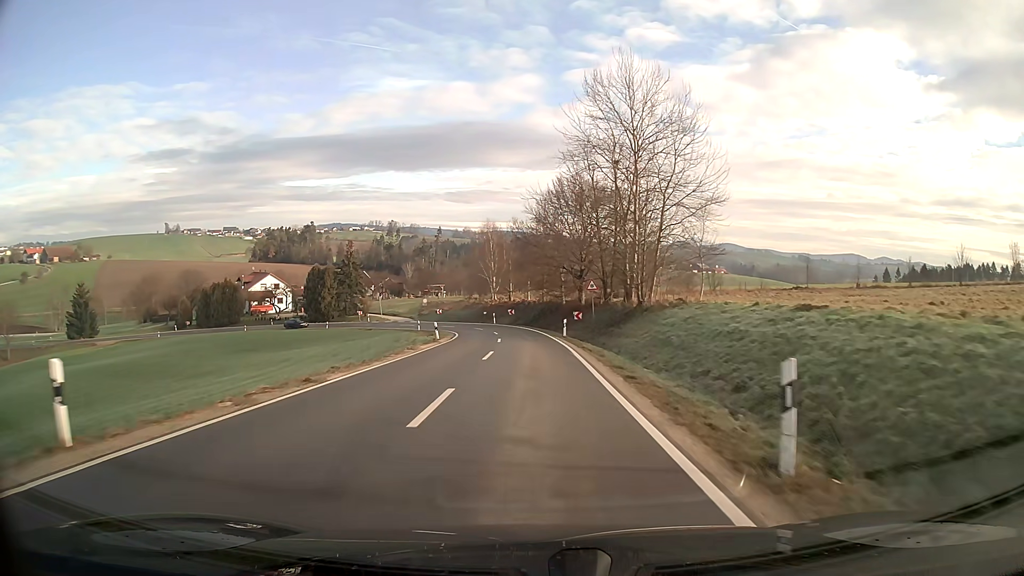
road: tertiary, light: Day
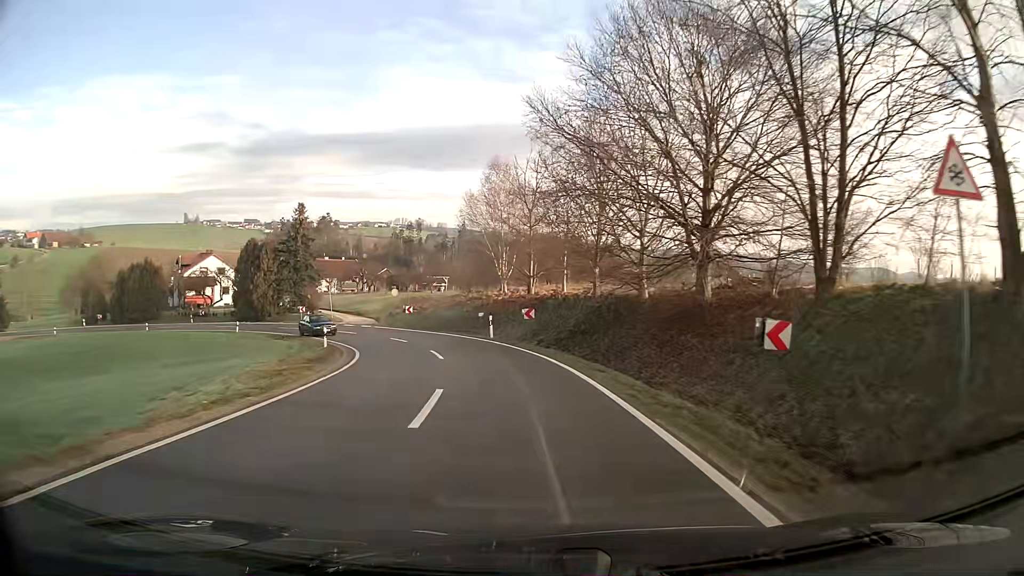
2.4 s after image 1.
(-0.7, +35.6) m; -3°
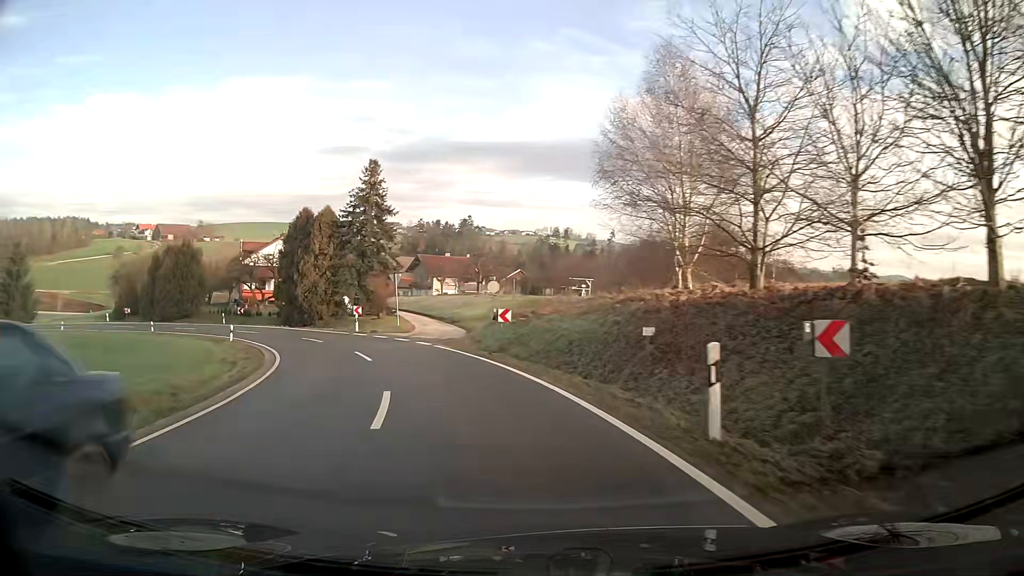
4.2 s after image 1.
(-2.3, +23.8) m; -14°
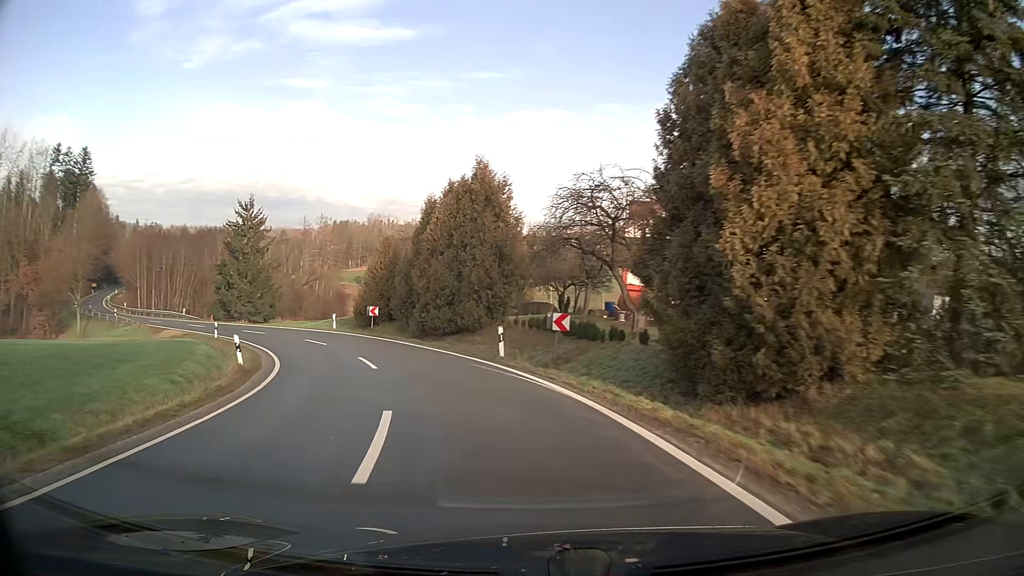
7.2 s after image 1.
(-12.6, +37.3) m; -38°
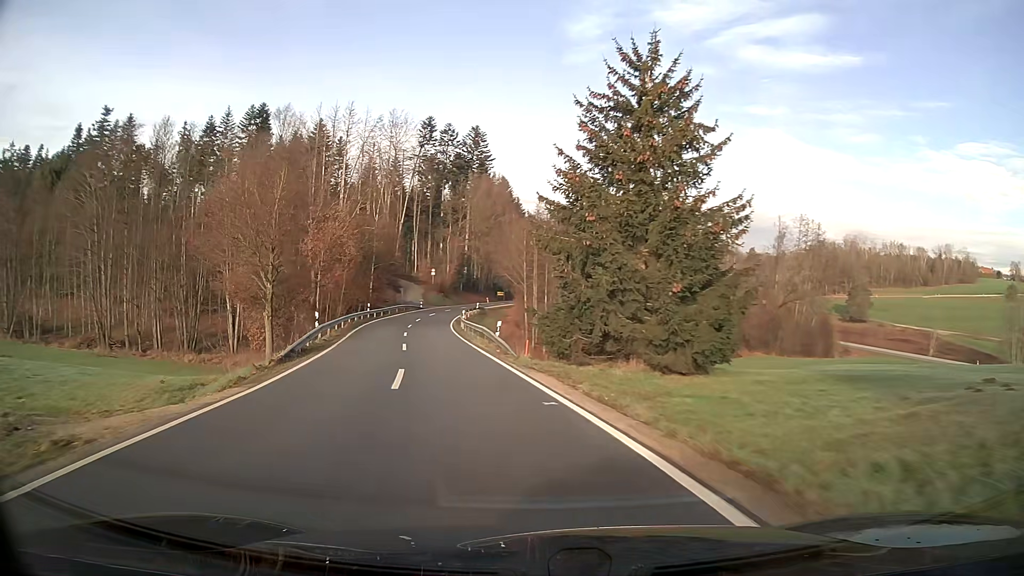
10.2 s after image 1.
(-14.0, +38.4) m; -39°
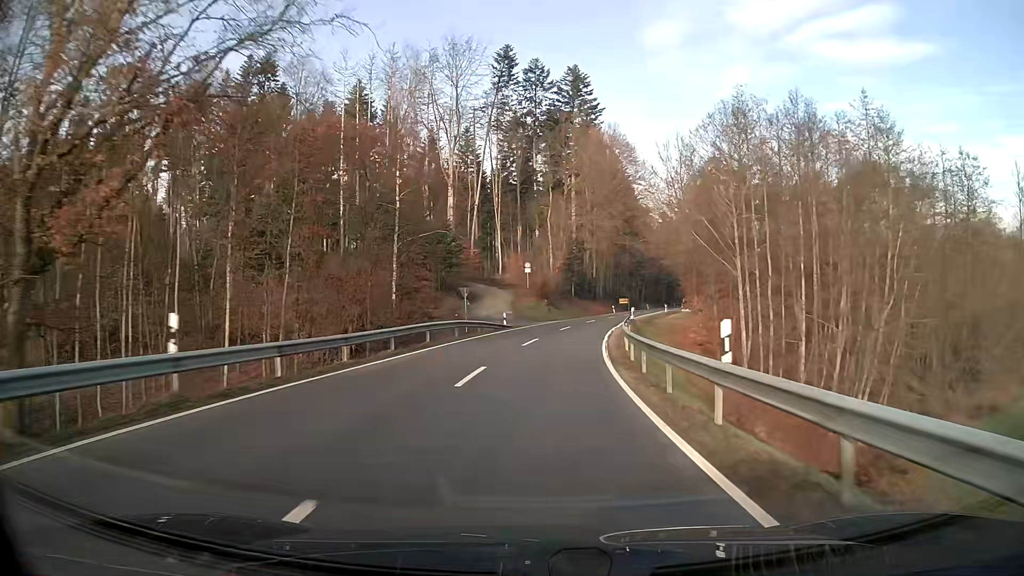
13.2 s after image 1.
(-5.4, +47.4) m; -5°
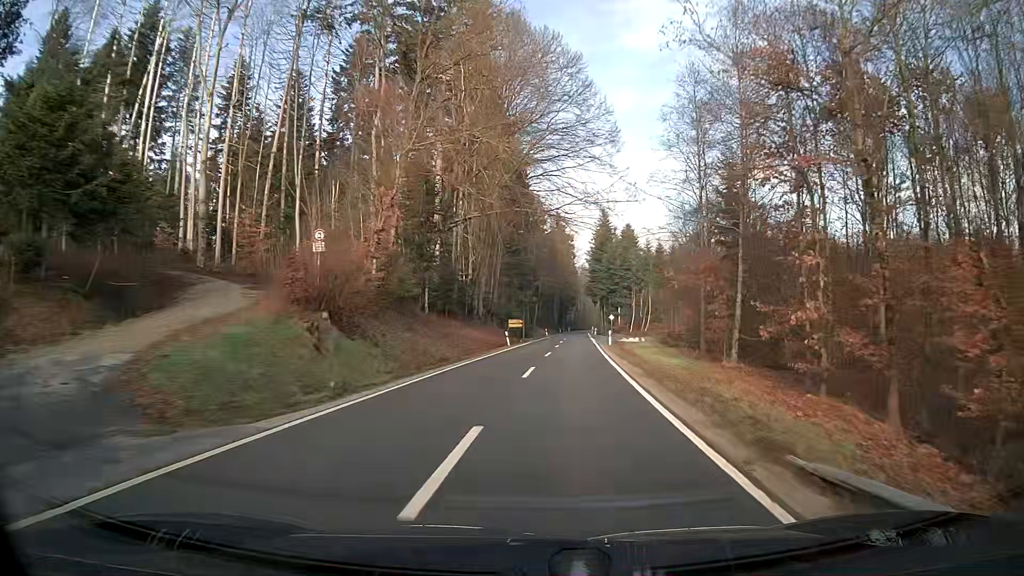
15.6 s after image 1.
(+3.8, +43.2) m; +11°
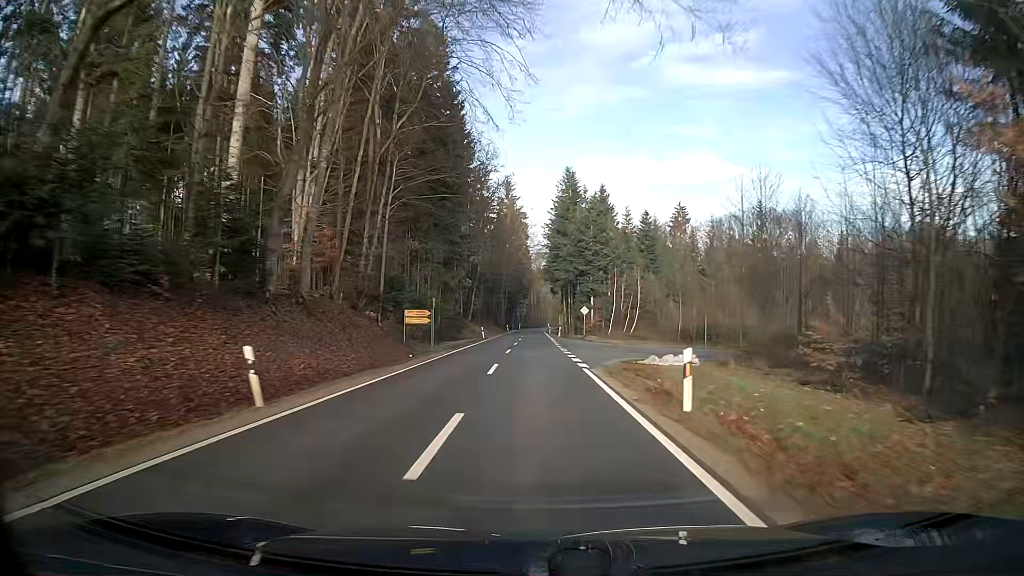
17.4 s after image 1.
(+1.4, +35.0) m; +3°
